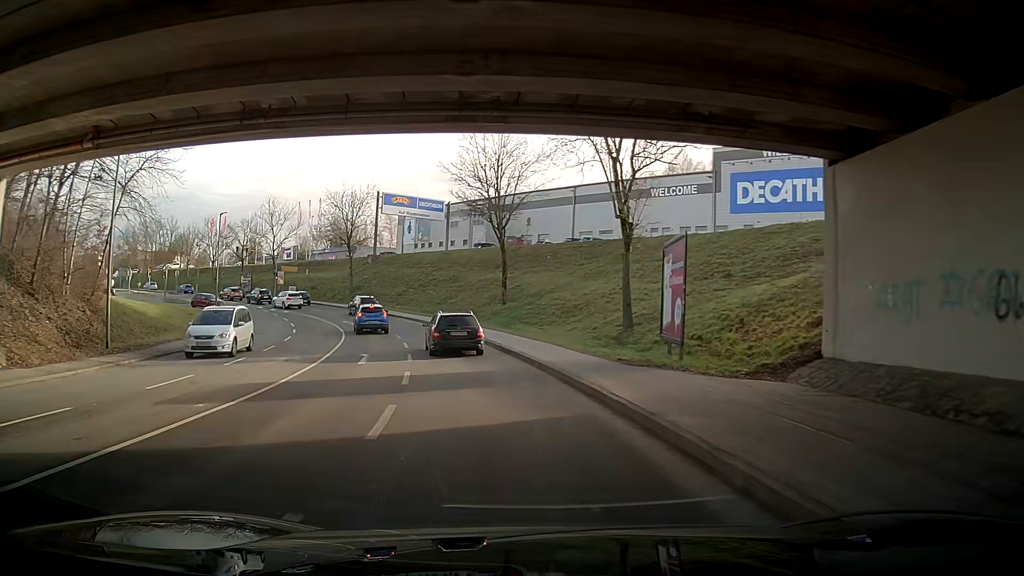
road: tertiary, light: Day
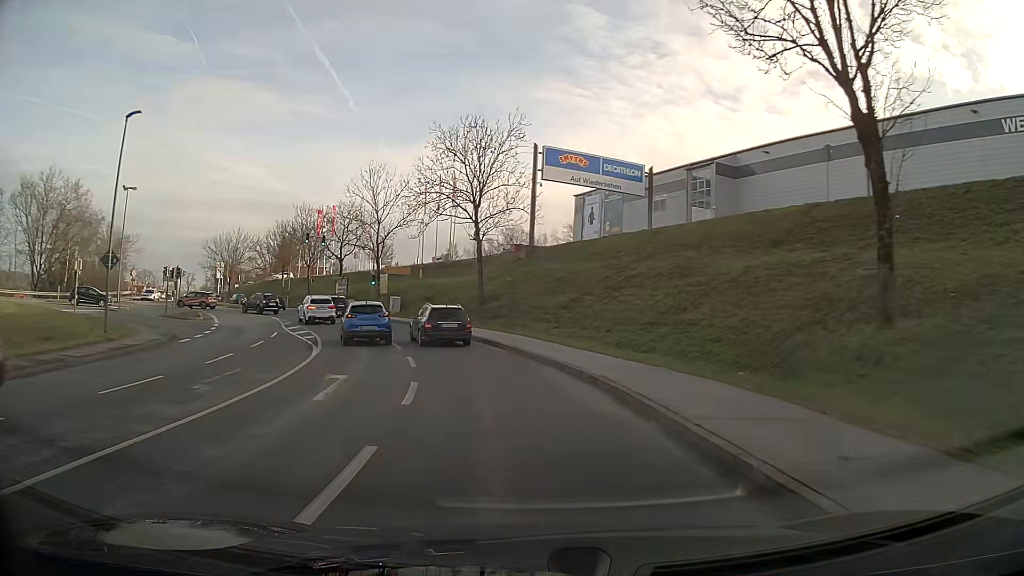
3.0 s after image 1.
(-4.1, +34.0) m; -14°
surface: asphalt
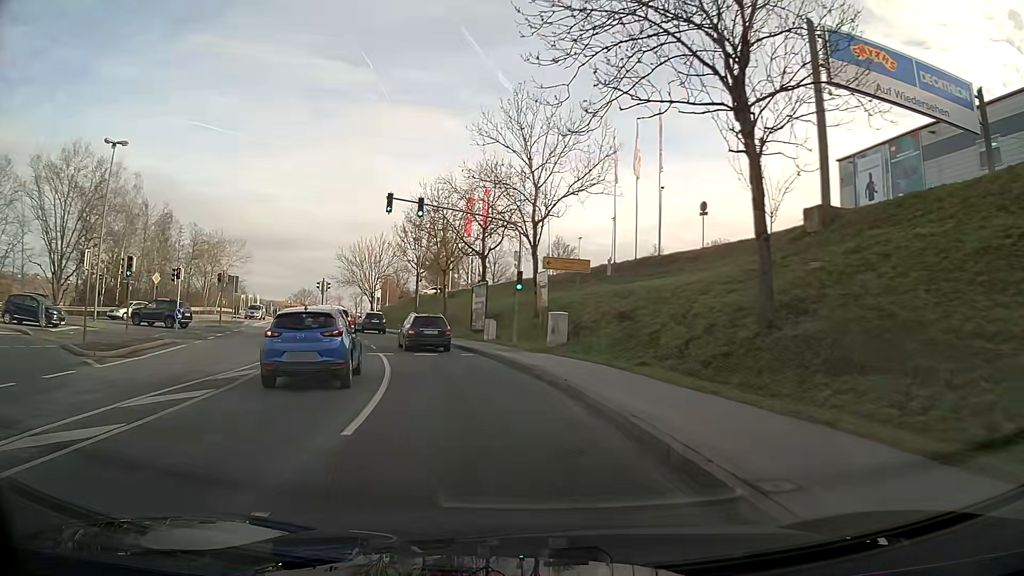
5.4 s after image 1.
(-3.9, +26.5) m; -17°
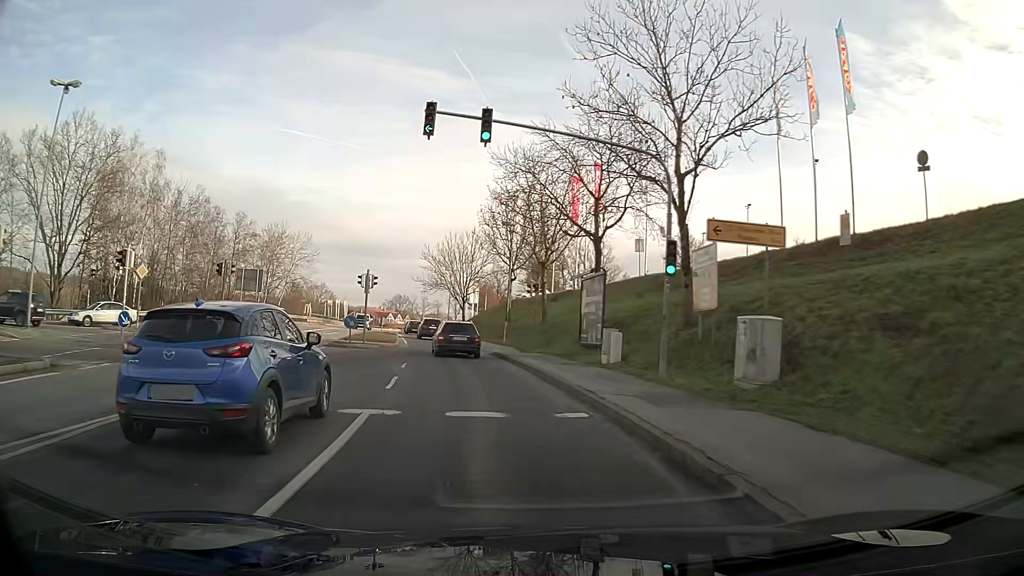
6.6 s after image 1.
(-1.1, +13.7) m; -8°
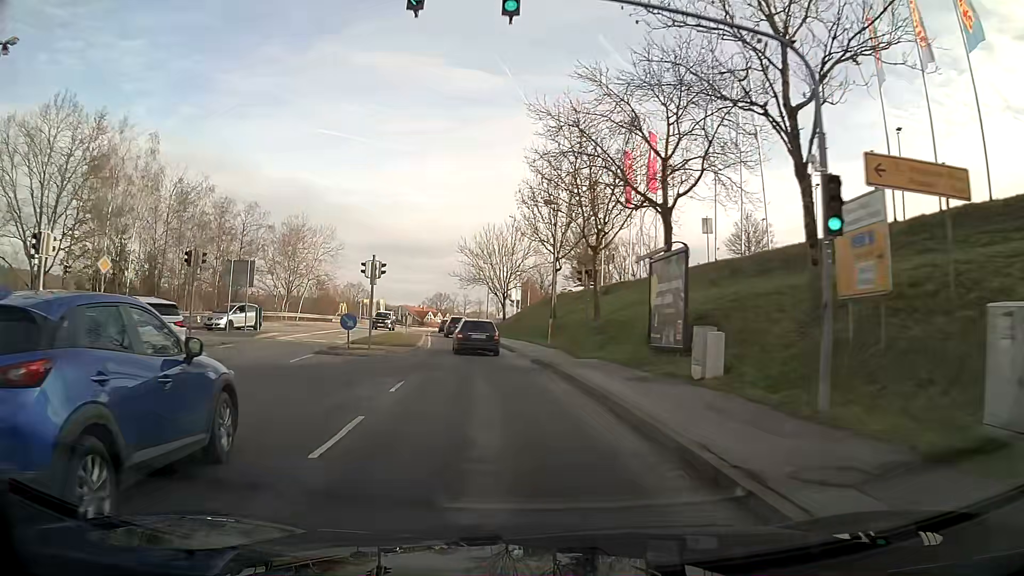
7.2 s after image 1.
(-0.2, +7.0) m; -4°
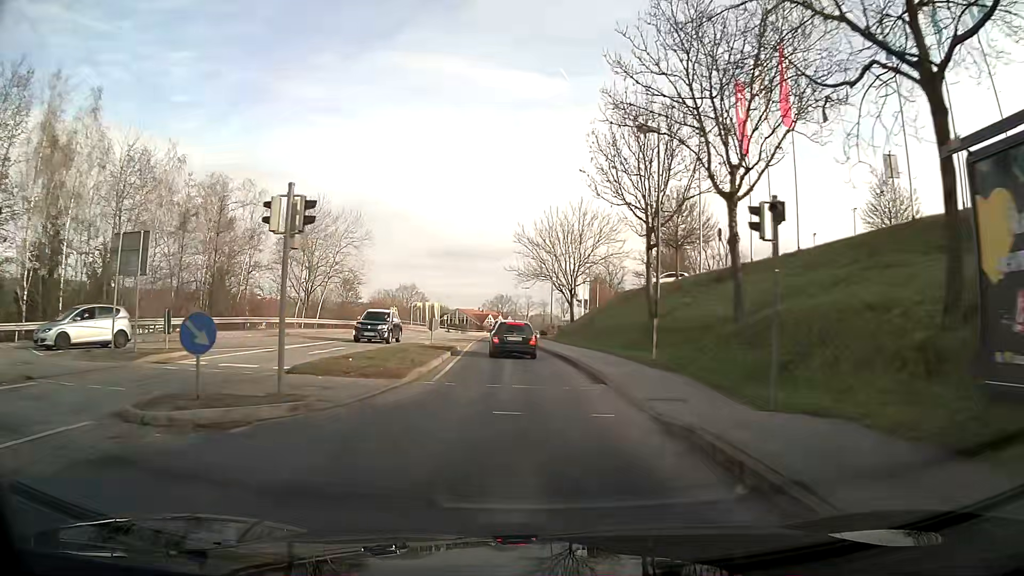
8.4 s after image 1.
(-0.7, +14.5) m; -5°
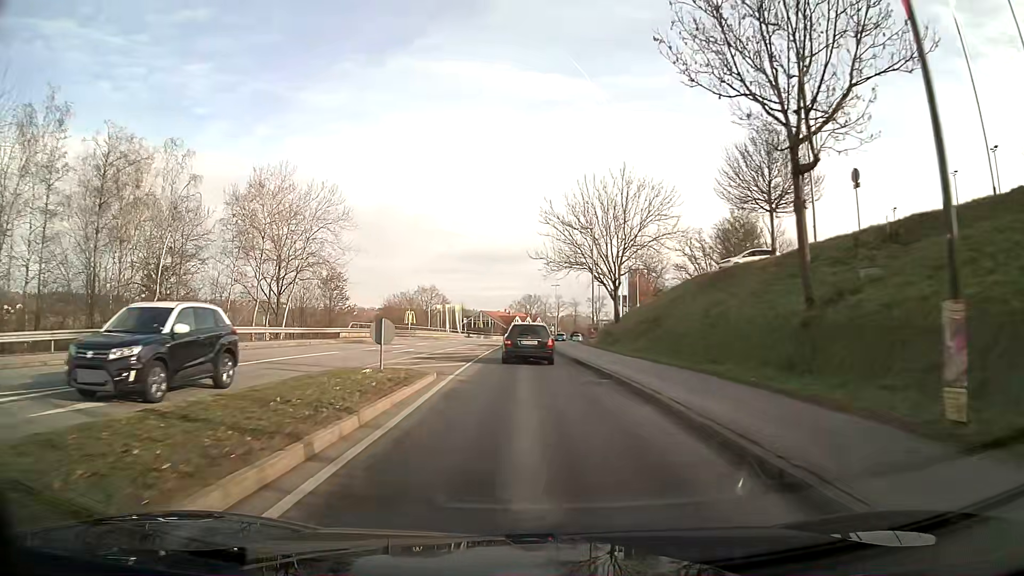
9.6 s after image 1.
(-0.3, +15.1) m; -2°
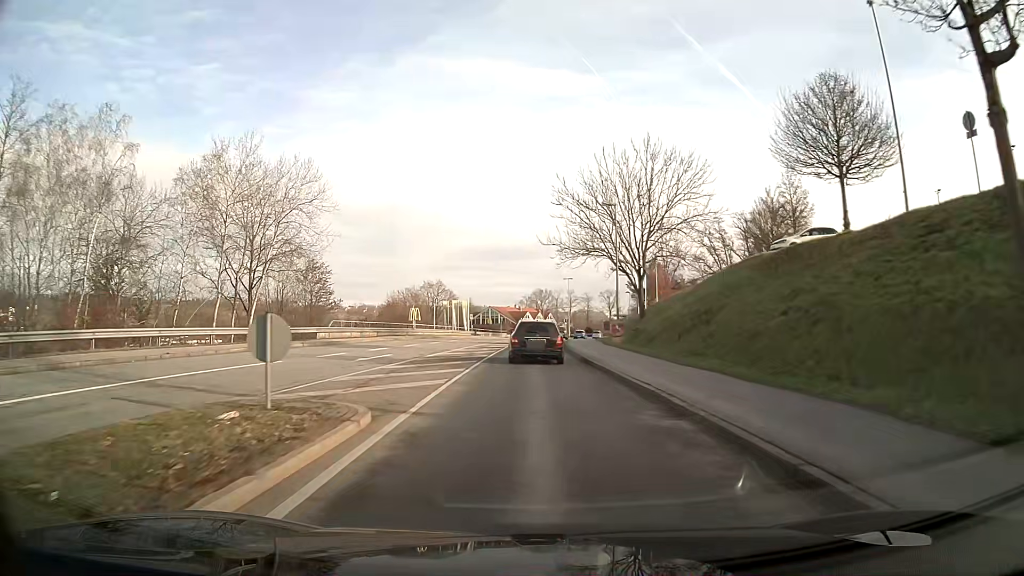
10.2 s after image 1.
(-0.1, +7.4) m; -1°
